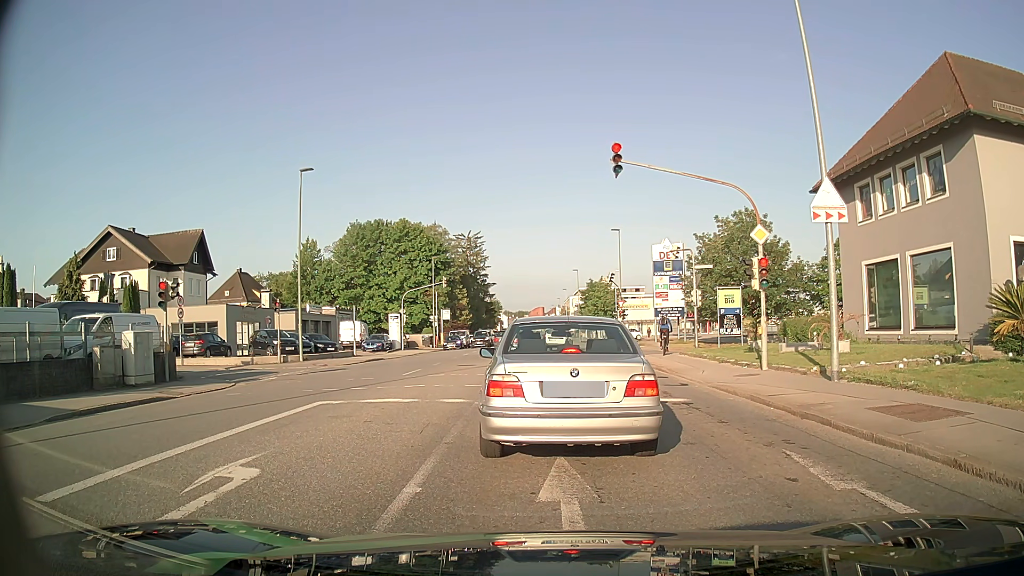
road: tertiary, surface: asphalt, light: Day
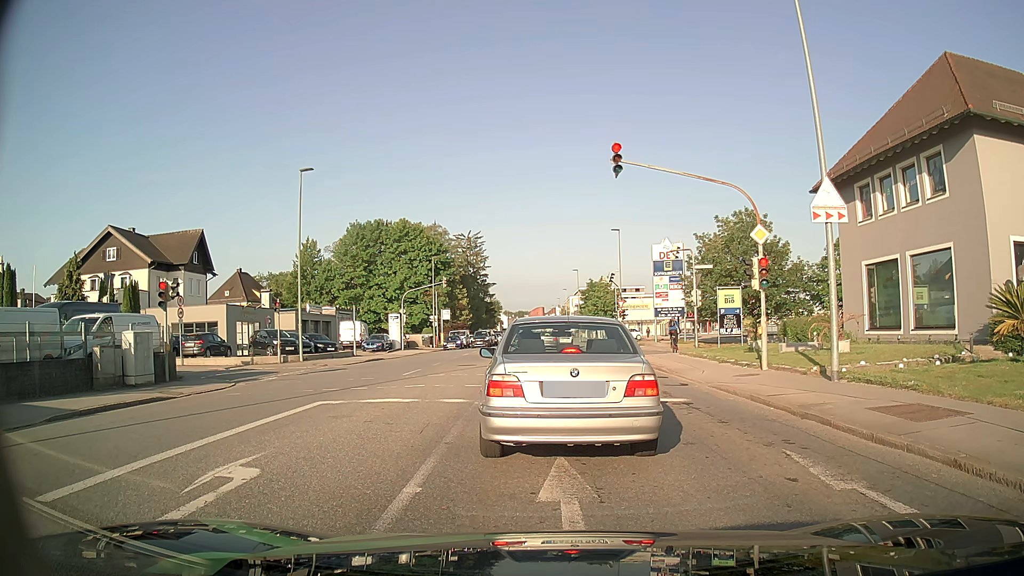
(0.0, 0.0) m; 0°
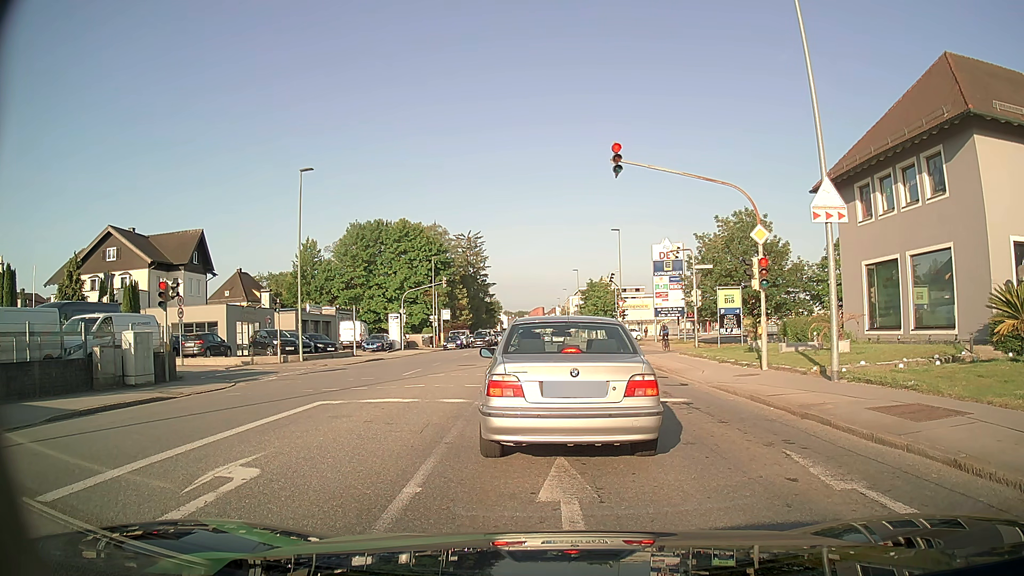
(0.0, 0.0) m; 0°
